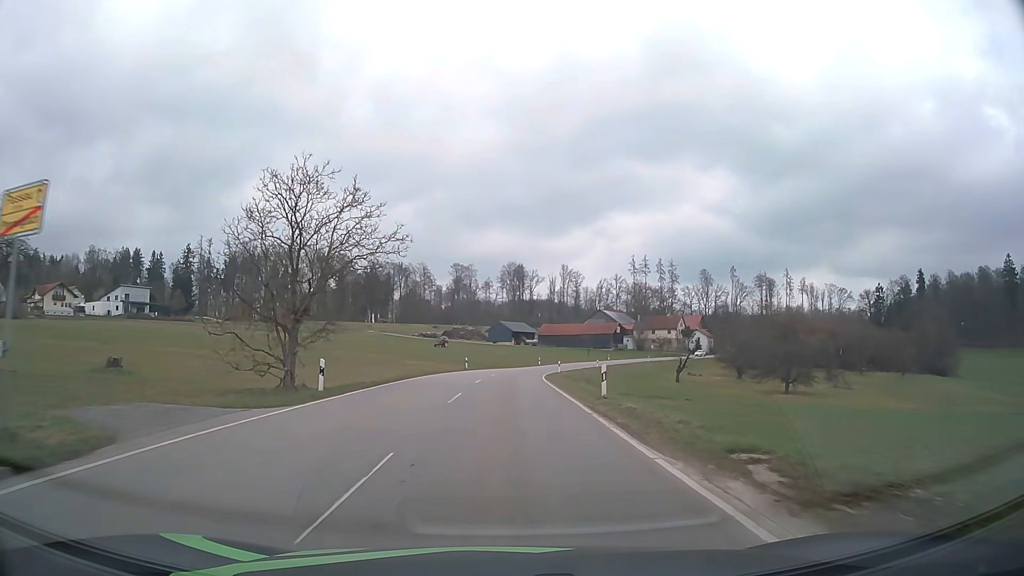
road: tertiary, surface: asphalt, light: Day
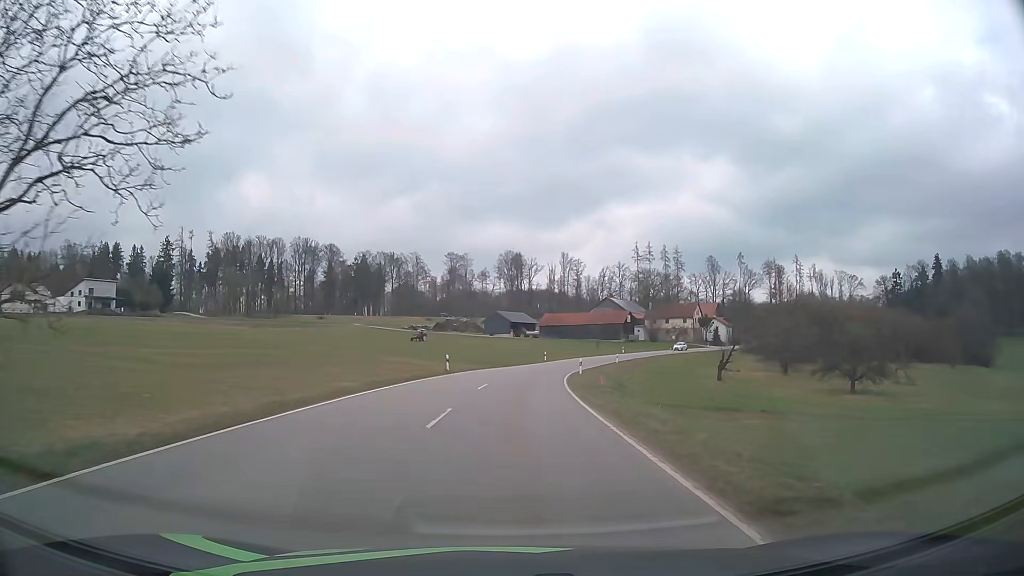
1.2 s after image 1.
(0.0, +17.5) m; 0°
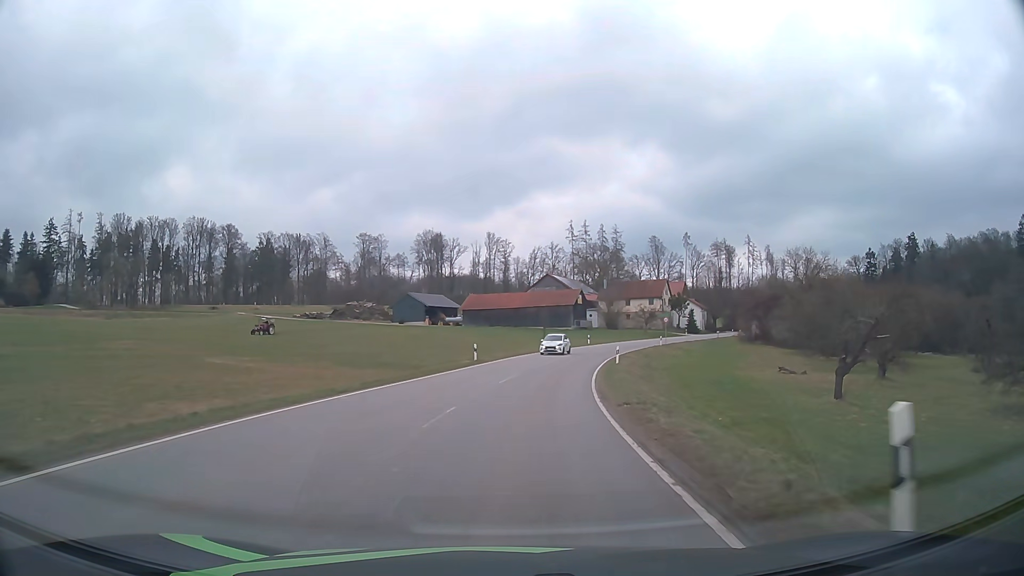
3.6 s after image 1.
(+1.6, +36.7) m; +6°
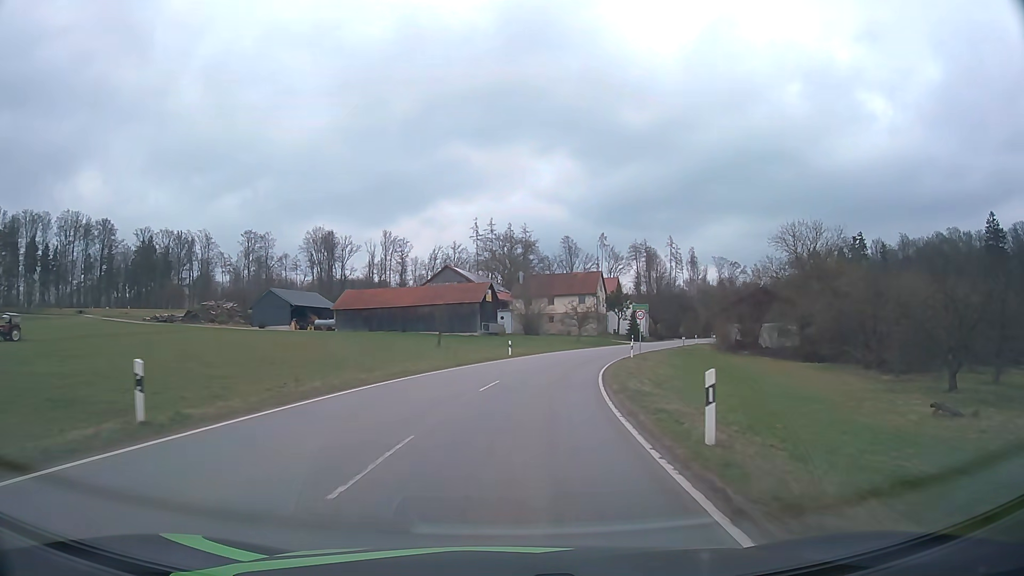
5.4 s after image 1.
(+2.2, +29.1) m; +8°
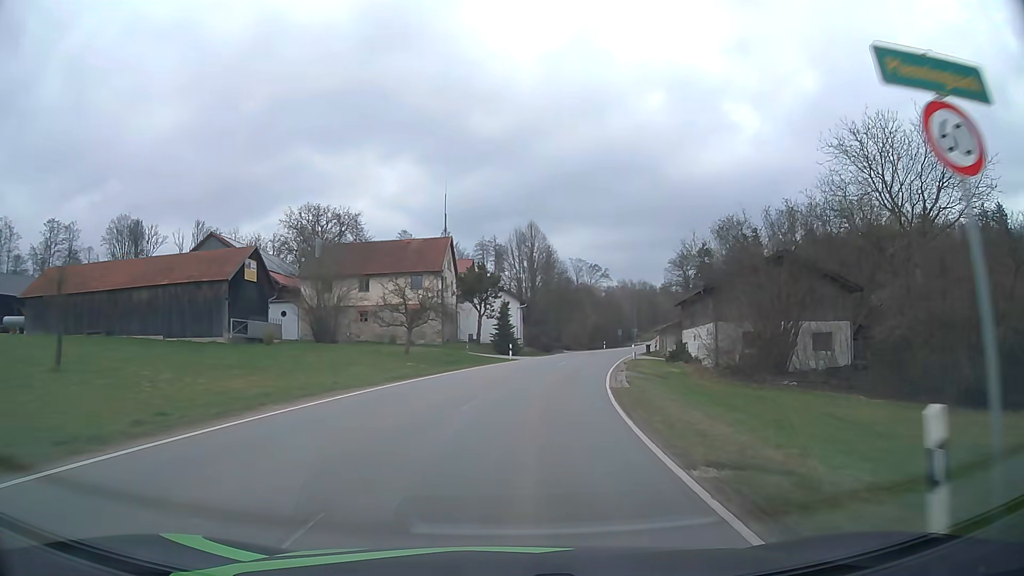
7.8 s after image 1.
(+4.6, +39.8) m; +14°
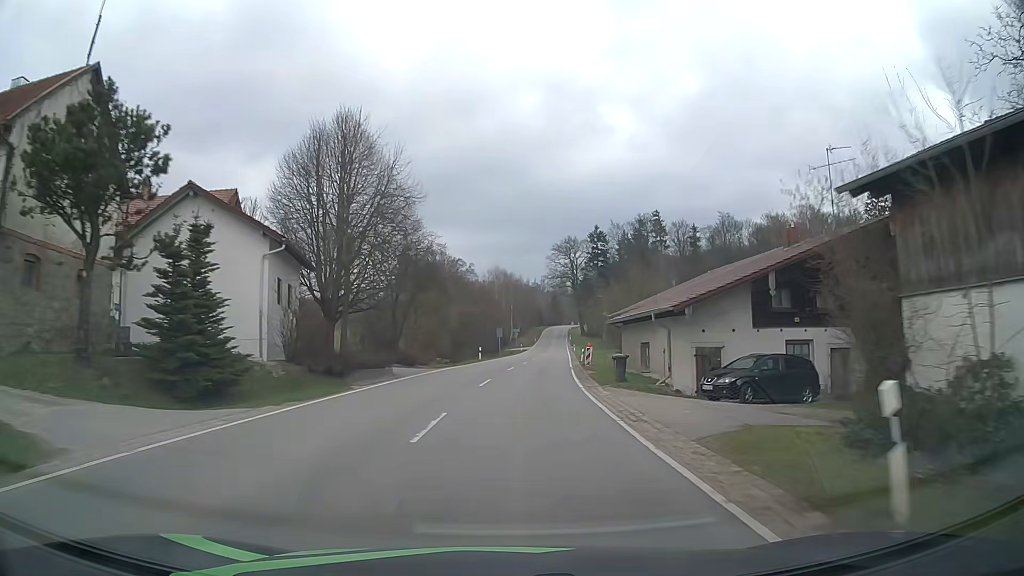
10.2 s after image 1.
(+4.6, +40.0) m; +12°
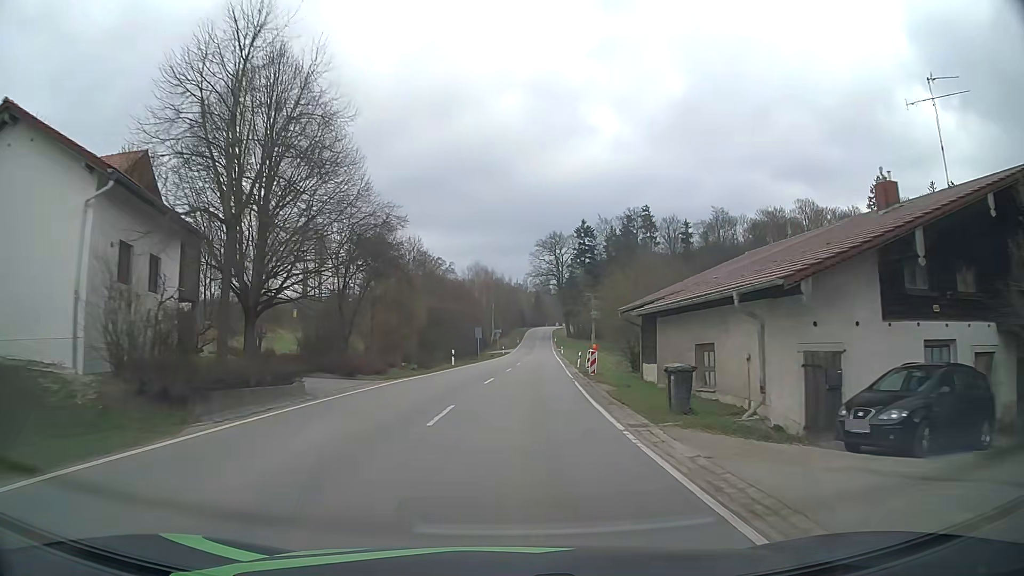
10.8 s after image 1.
(+0.1, +10.0) m; +2°
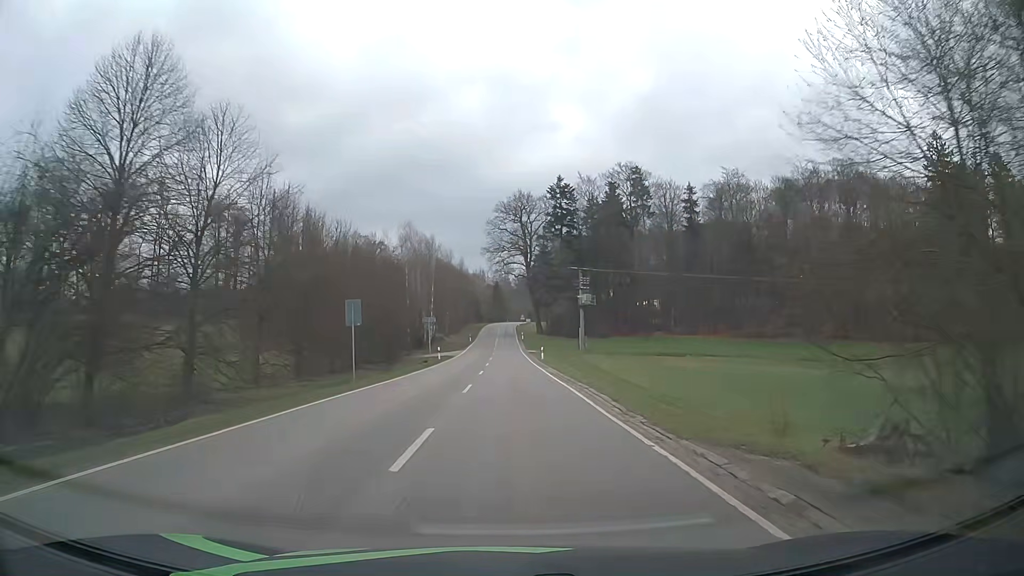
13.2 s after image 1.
(+1.6, +40.3) m; +4°
(0, +10) (0, +20) (0, +30) (0, +40) (0, +50) (0, +60) (0, +70) (0, +80) (0, +90) (0, +100) m
